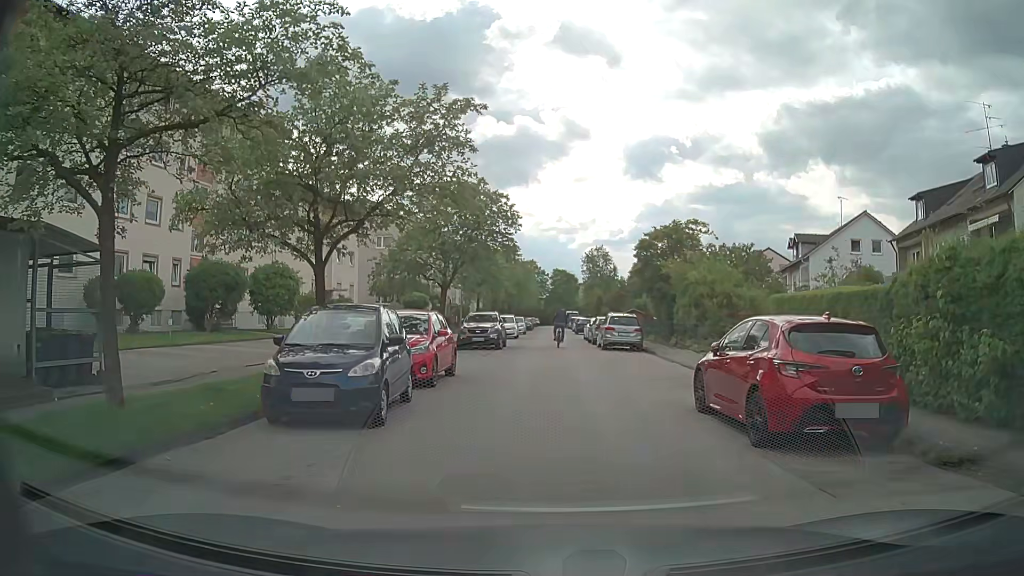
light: Day
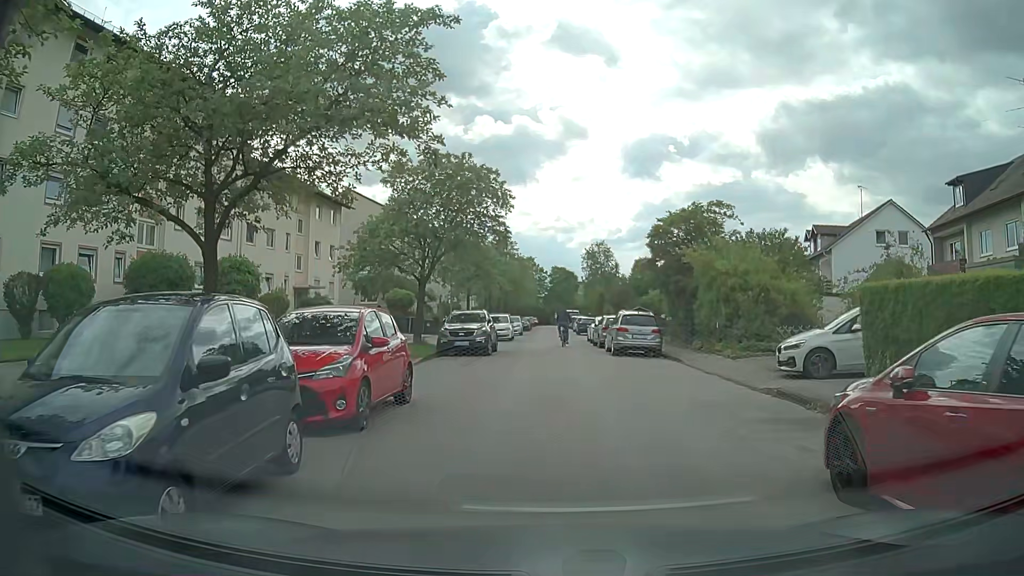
(-0.1, +5.1) m; 0°
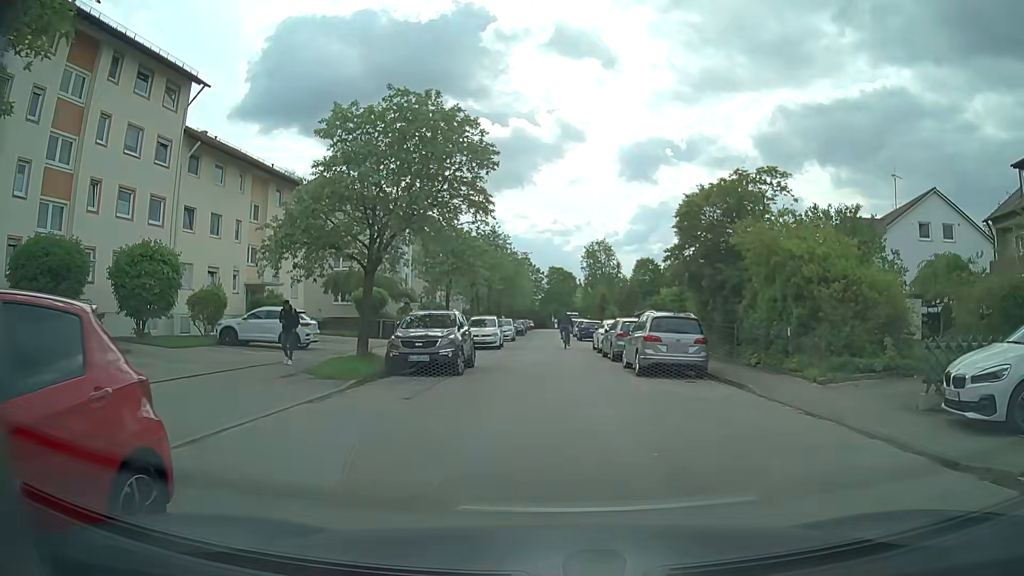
(-0.1, +7.4) m; 0°
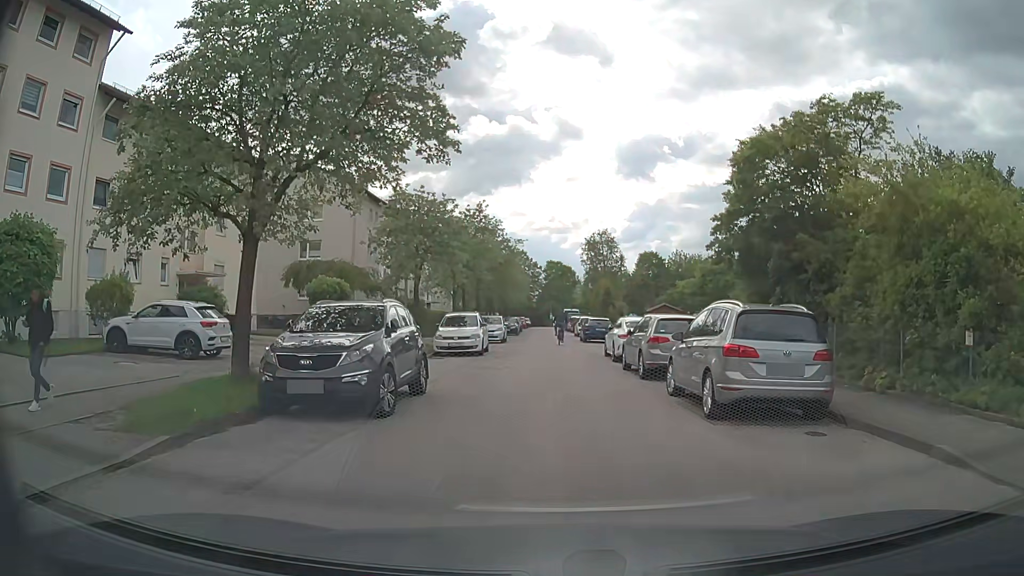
(0.0, +7.6) m; 0°
